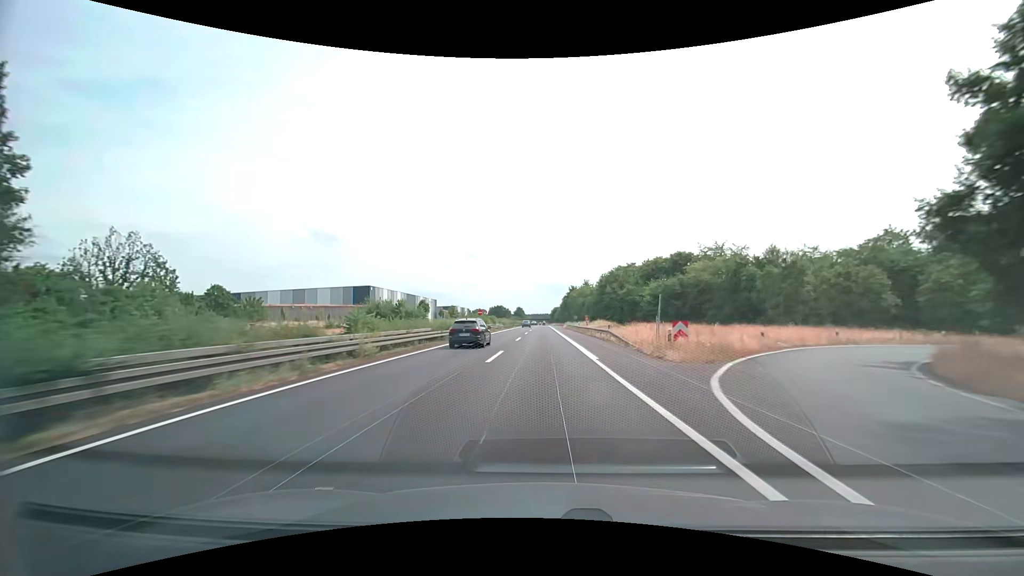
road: trunk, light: Day
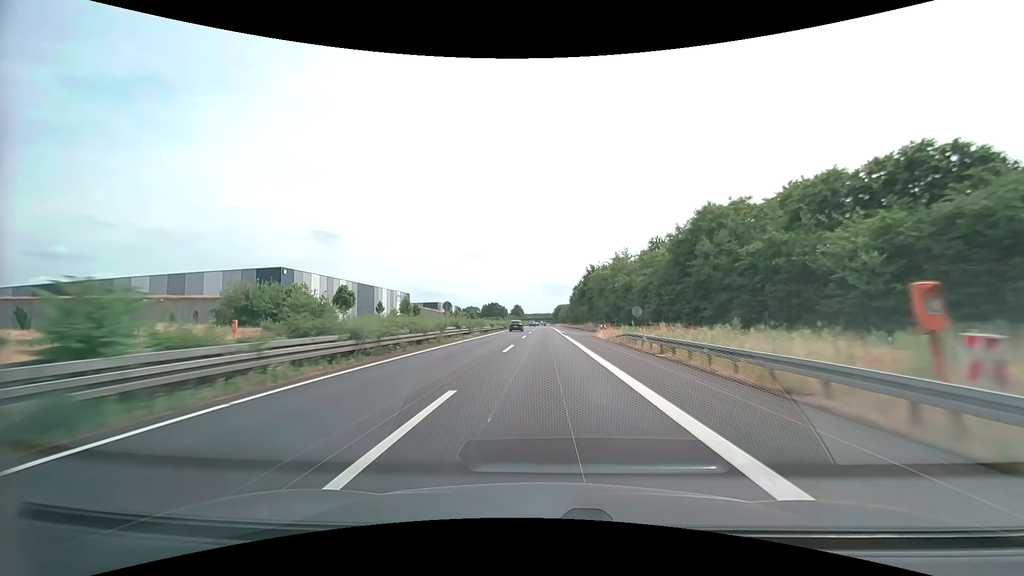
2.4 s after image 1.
(0.0, +66.4) m; 0°
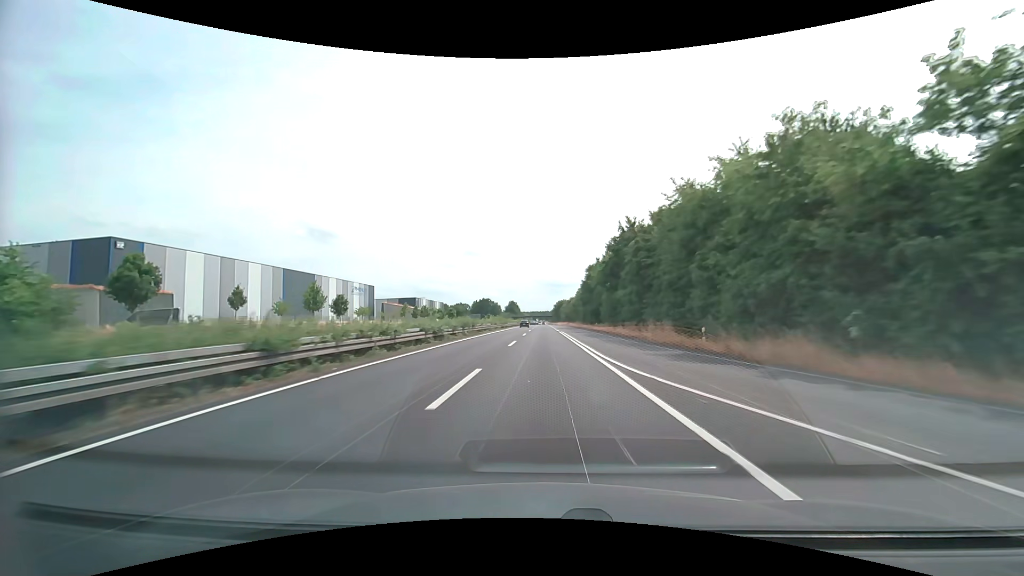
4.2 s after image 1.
(+0.1, +49.8) m; 0°
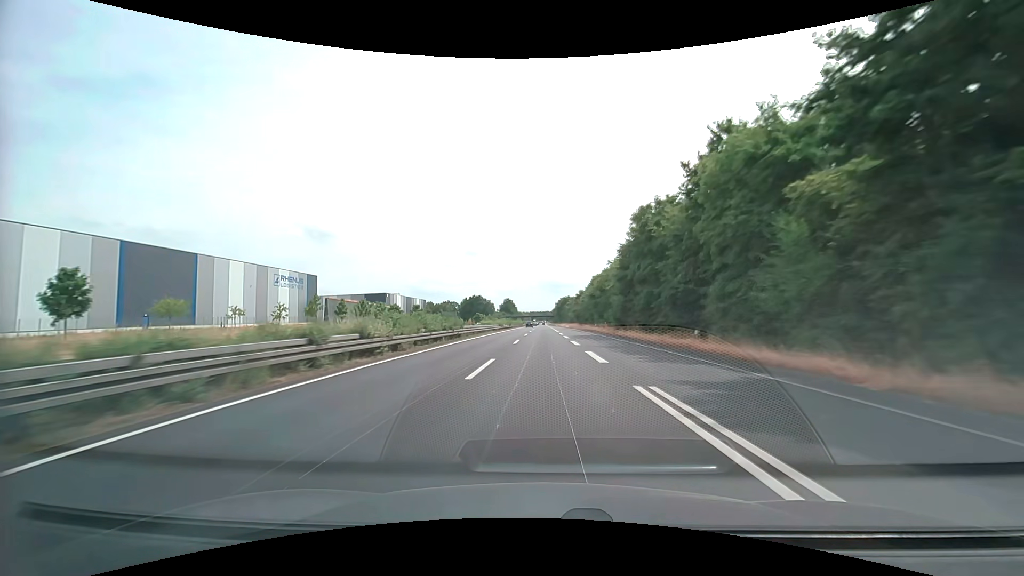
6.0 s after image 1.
(-0.1, +49.9) m; 0°
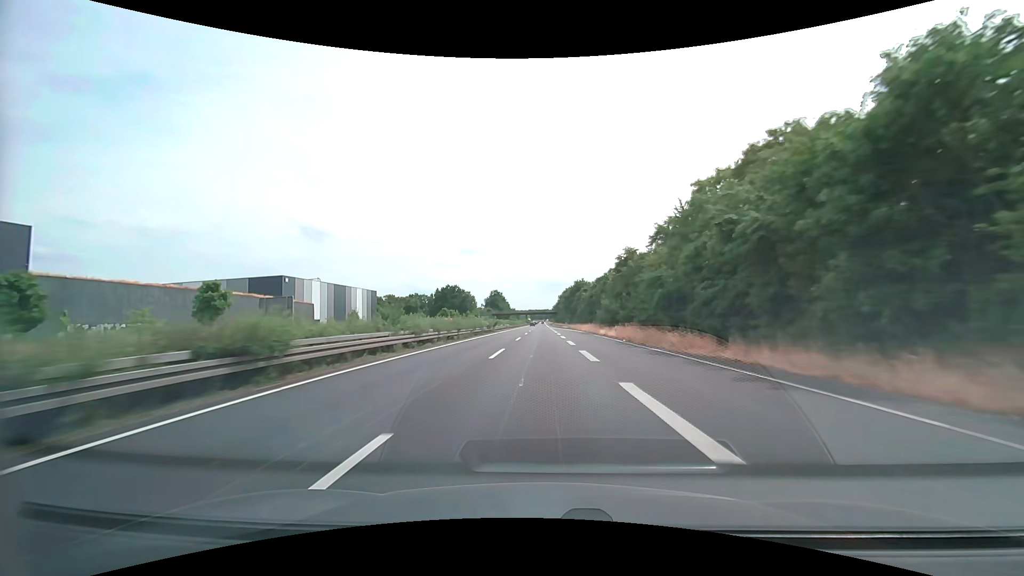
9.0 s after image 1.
(+0.2, +83.3) m; 0°
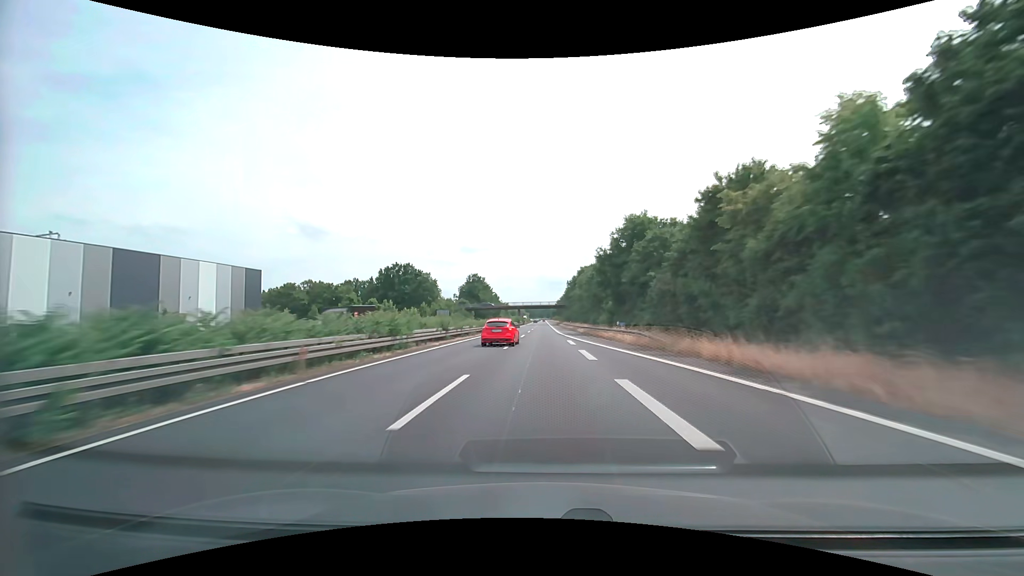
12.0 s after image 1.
(0.0, +83.4) m; 0°
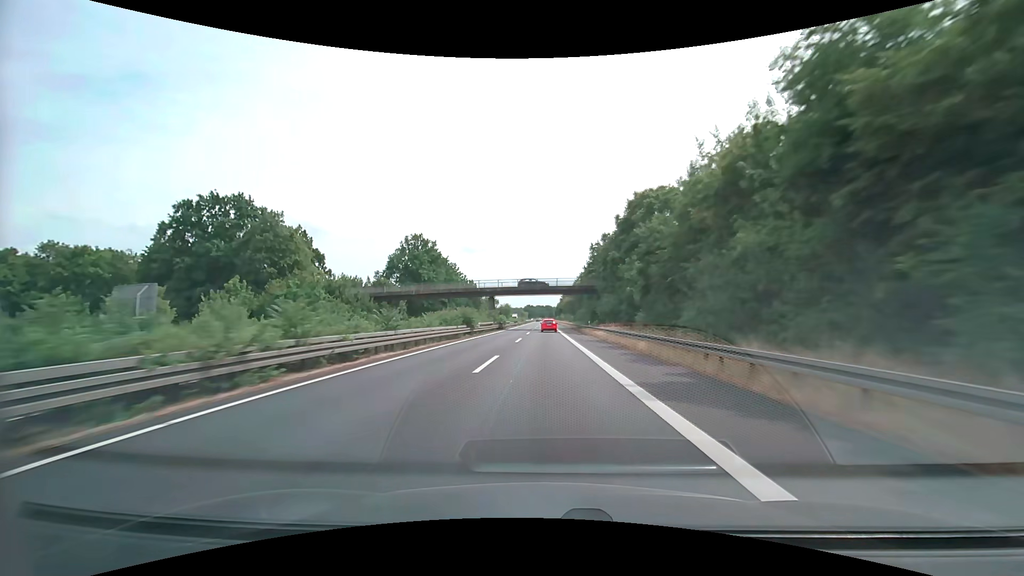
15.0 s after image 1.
(0.0, +83.3) m; 0°
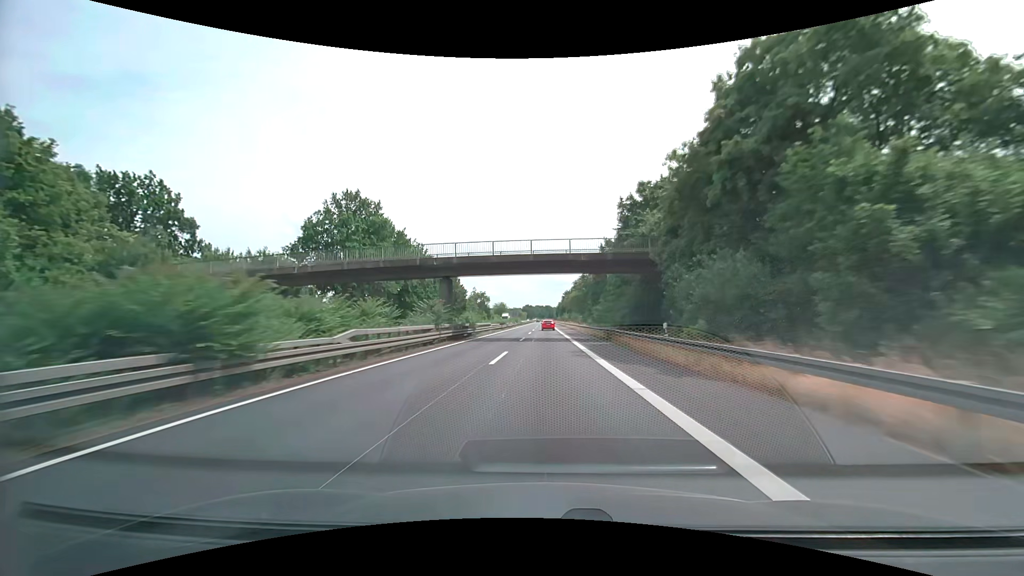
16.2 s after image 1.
(+0.1, +33.3) m; 0°
(0, +10) (0, +20) (0, +30) (0, +40) (0, +50) (0, +60) (0, +70) (0, +80) (0, +90) (0, +100) m
